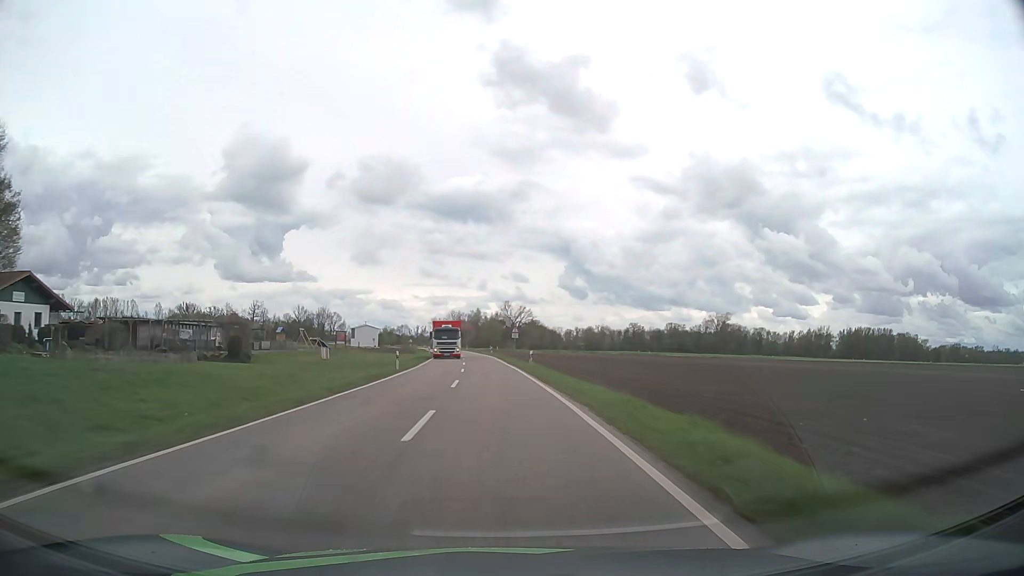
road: tertiary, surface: asphalt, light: Day
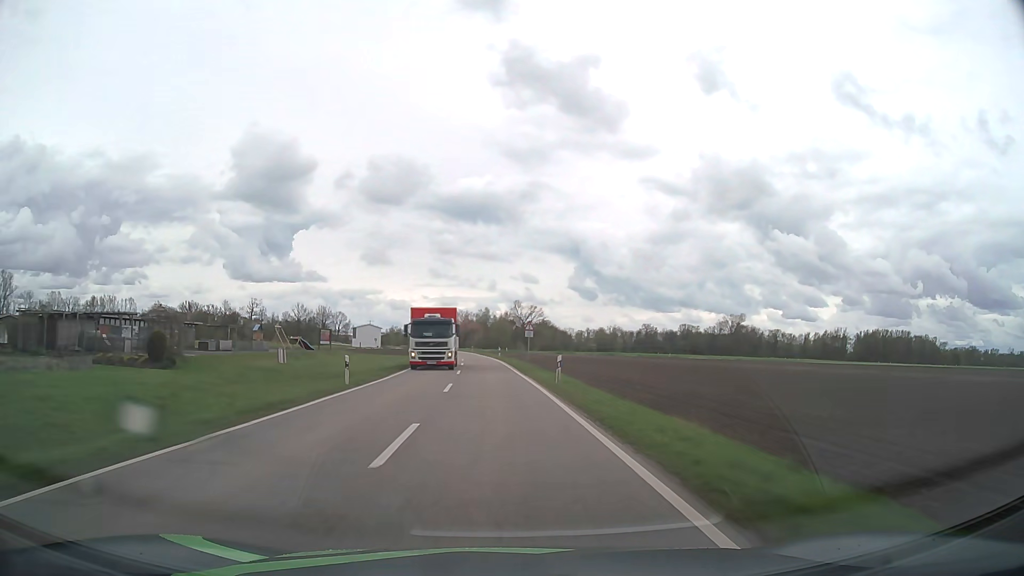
(-0.1, +14.0) m; -1°
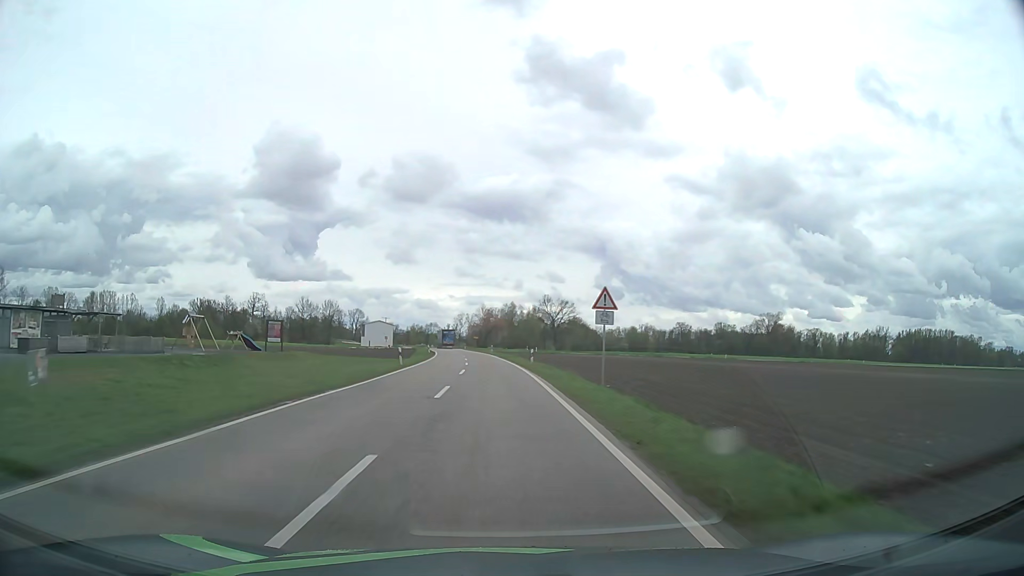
(-0.5, +28.1) m; -2°
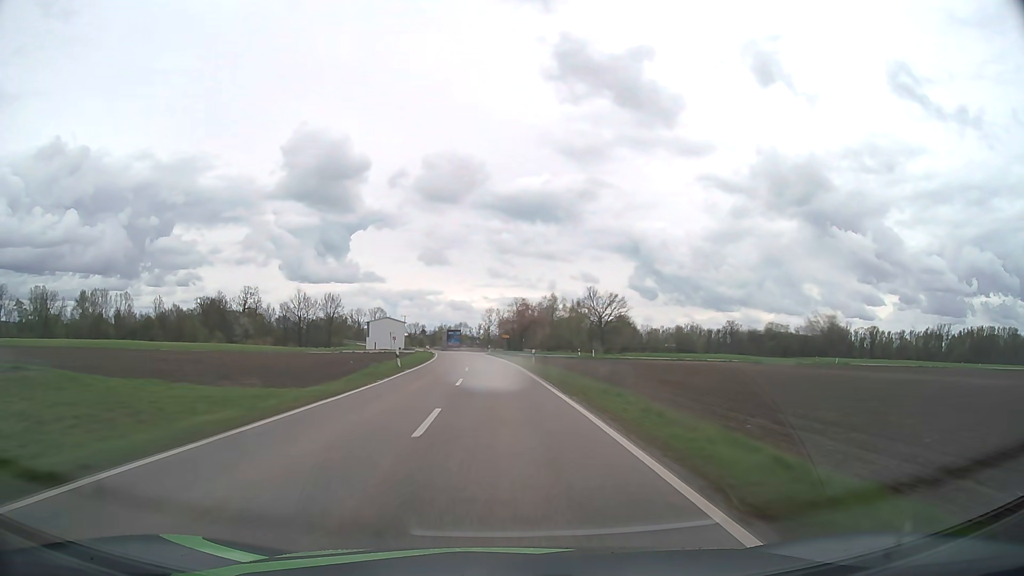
(-1.2, +42.5) m; -3°
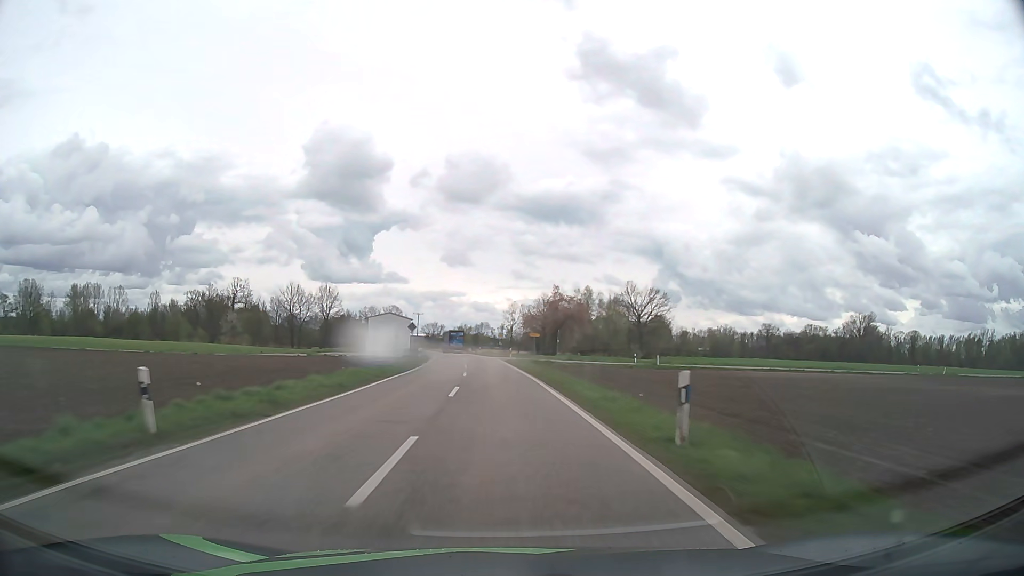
(-0.5, +28.5) m; -2°
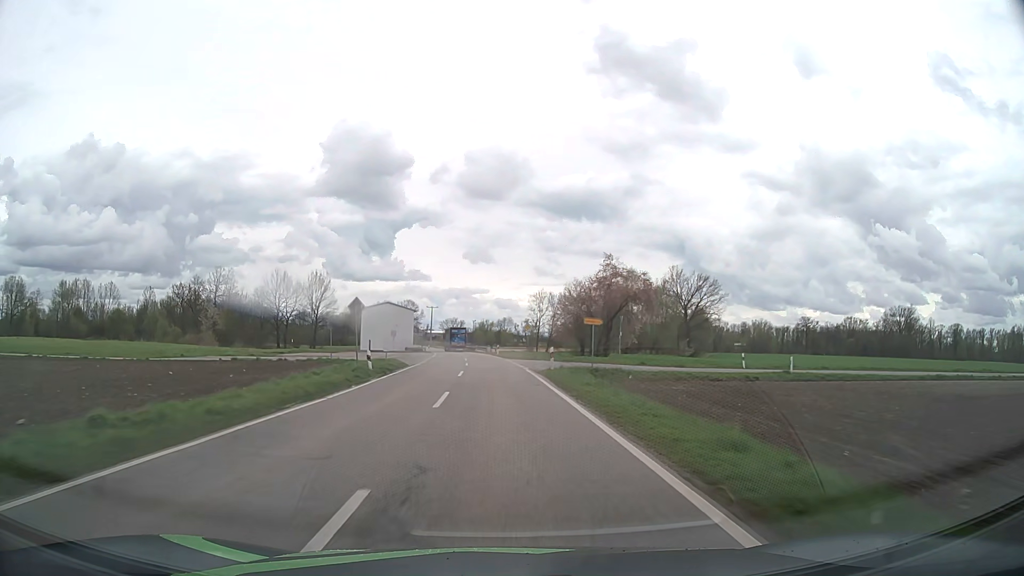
(-0.5, +28.1) m; -2°
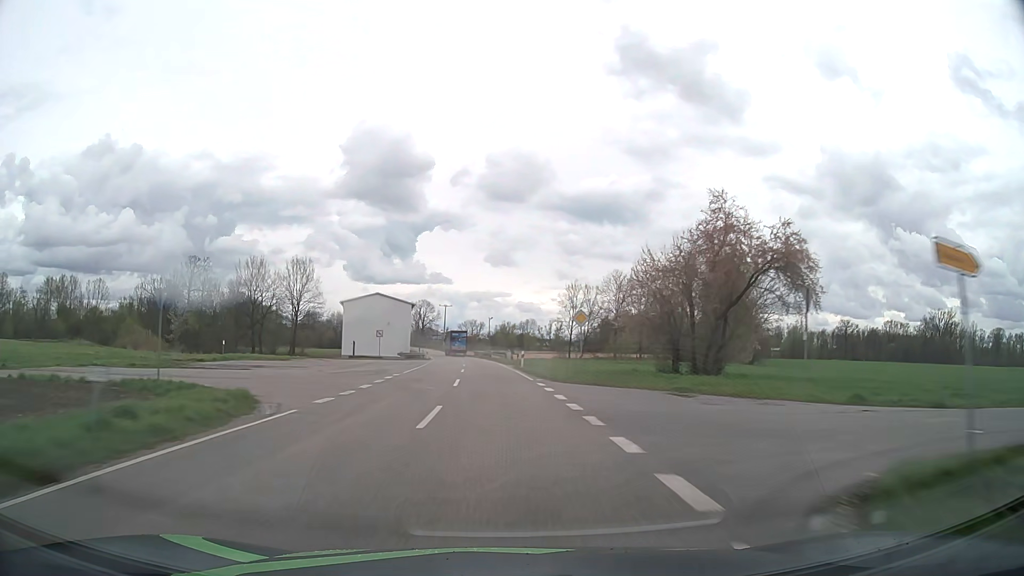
(-0.4, +27.2) m; -2°
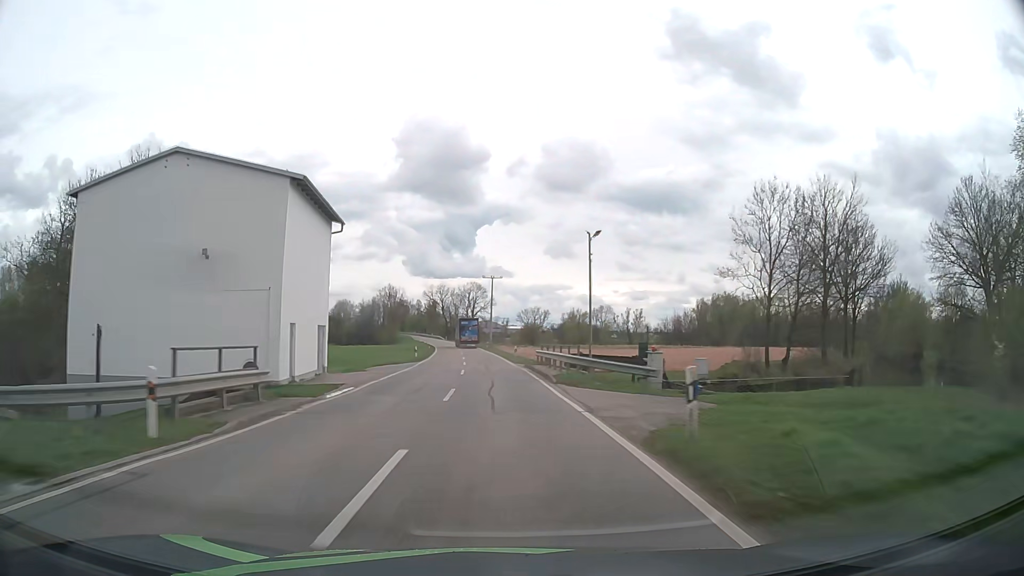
(-2.9, +67.0) m; -5°
(0, +10) (0, +20) (-1, +30) (-1, +40) (-2, +50) (-2, +60) (-3, +70) (-4, +80) (-5, +90) (-6, +100) m
